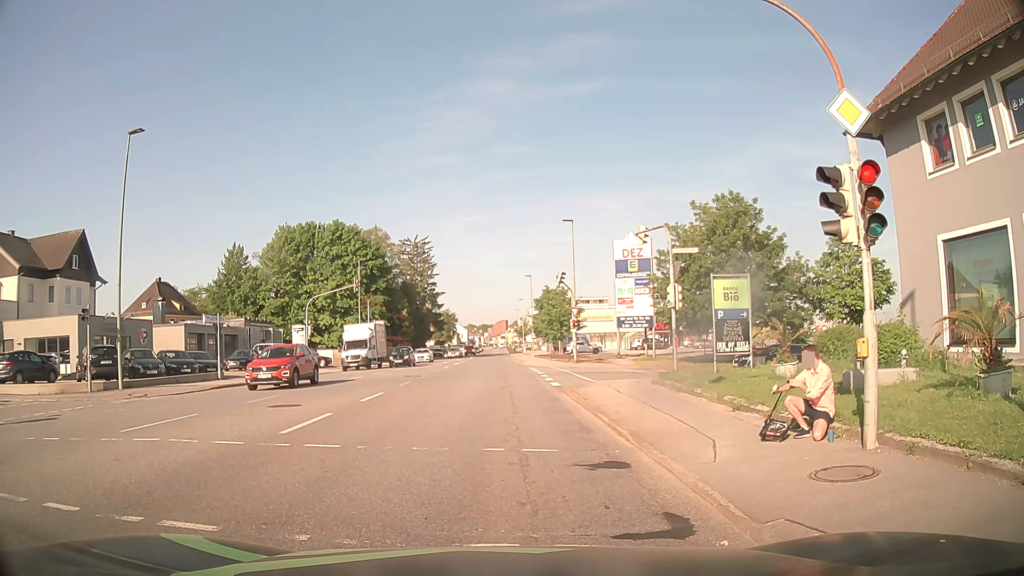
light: Day
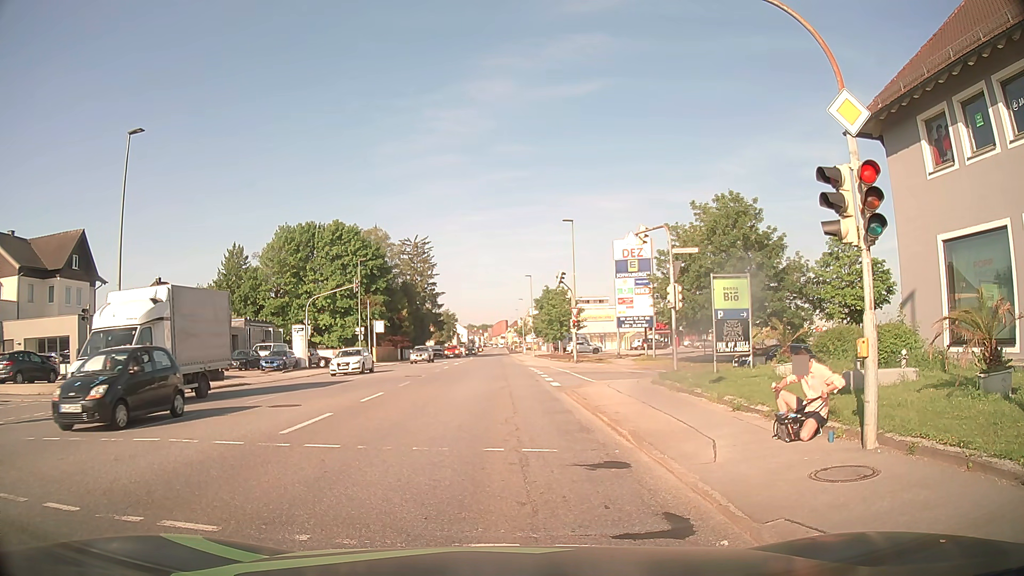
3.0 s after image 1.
(0.0, 0.0) m; 0°
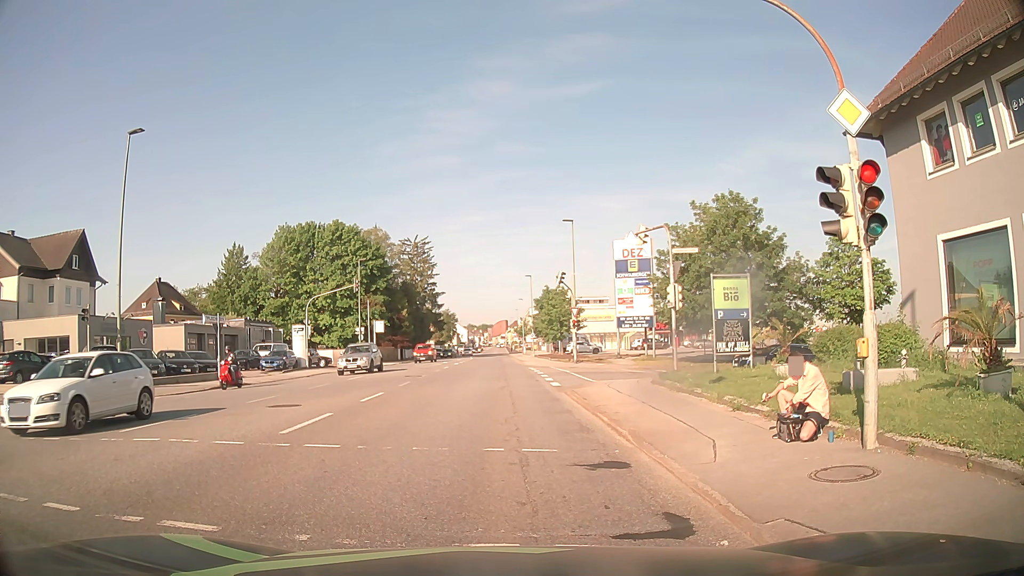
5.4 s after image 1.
(0.0, 0.0) m; 0°
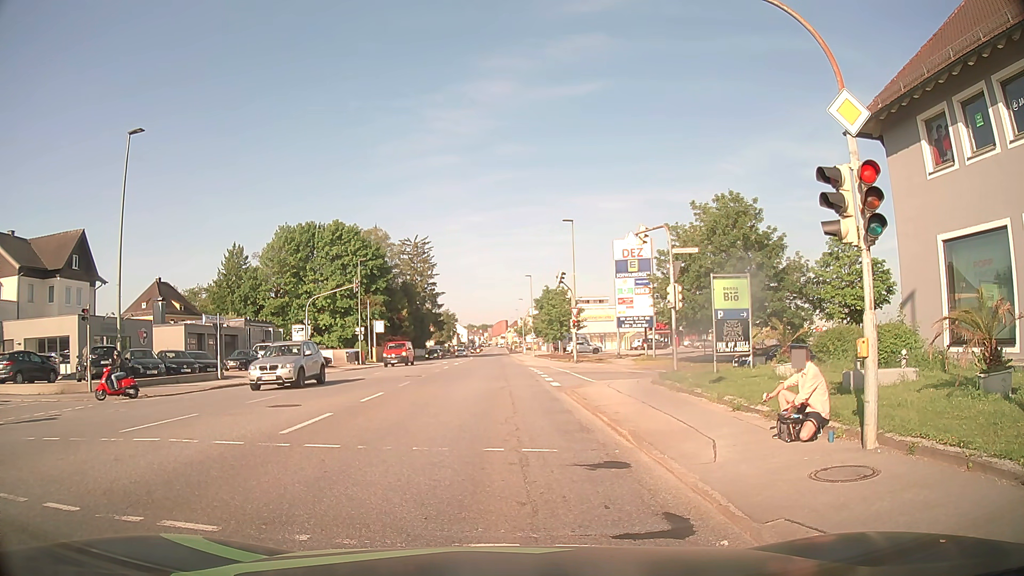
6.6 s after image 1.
(0.0, 0.0) m; 0°
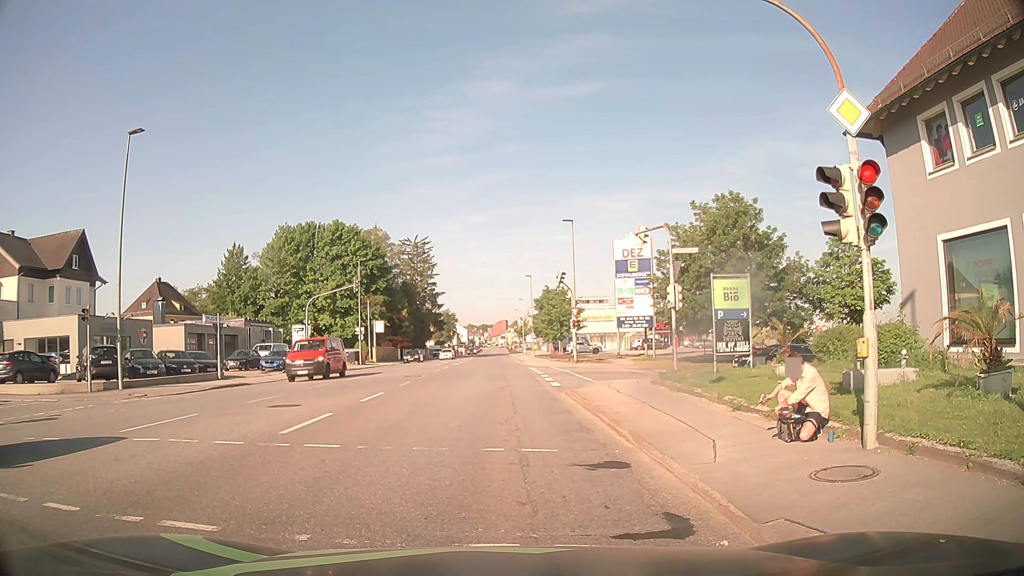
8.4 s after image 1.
(0.0, 0.0) m; 0°
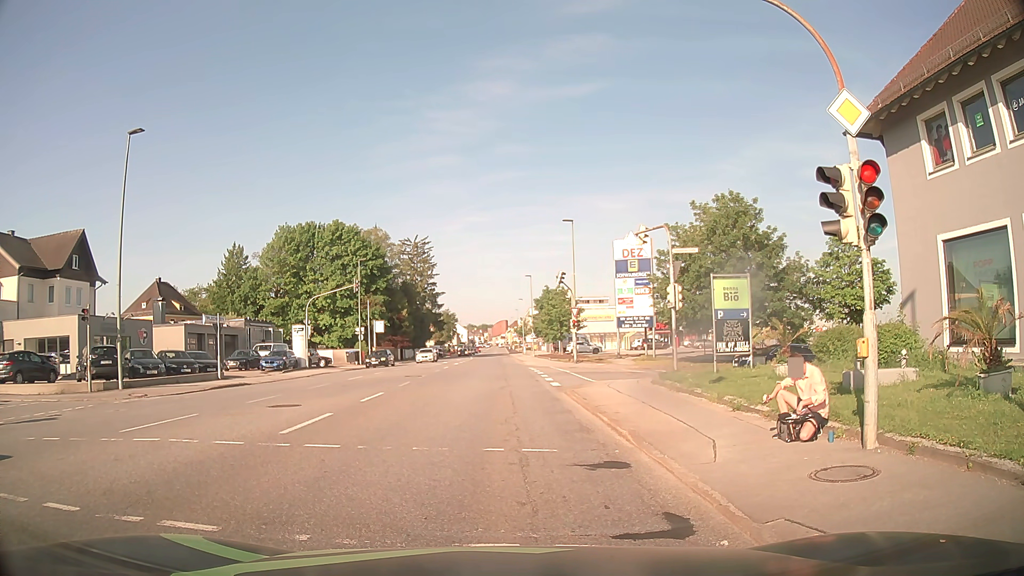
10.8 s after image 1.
(0.0, 0.0) m; 0°
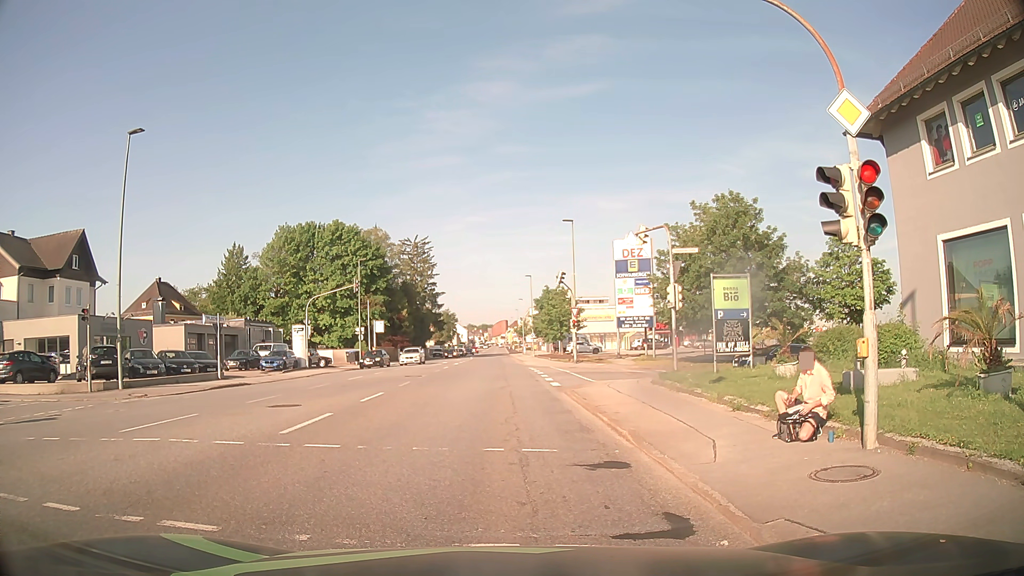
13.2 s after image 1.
(0.0, 0.0) m; 0°
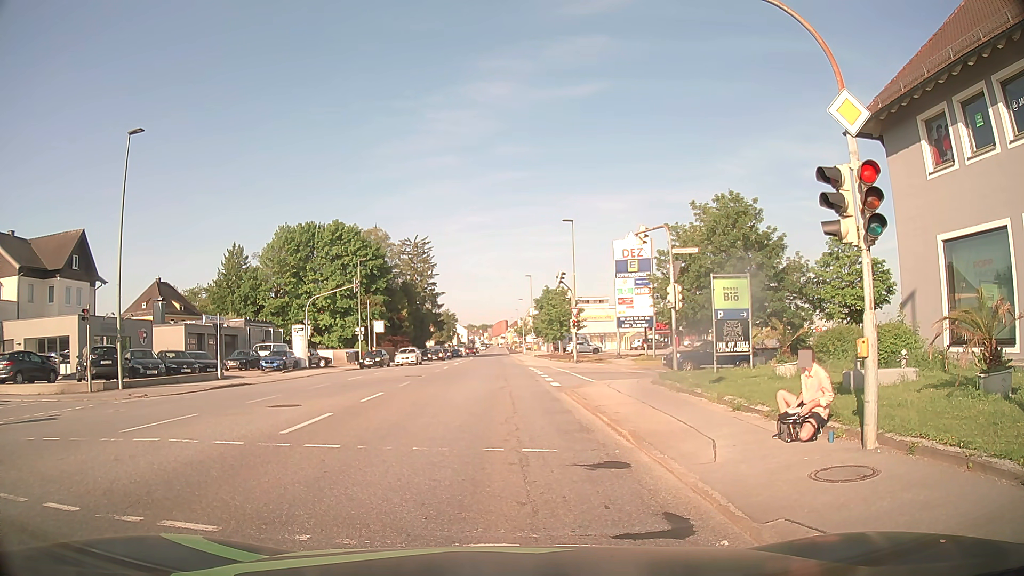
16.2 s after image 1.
(0.0, 0.0) m; 0°
